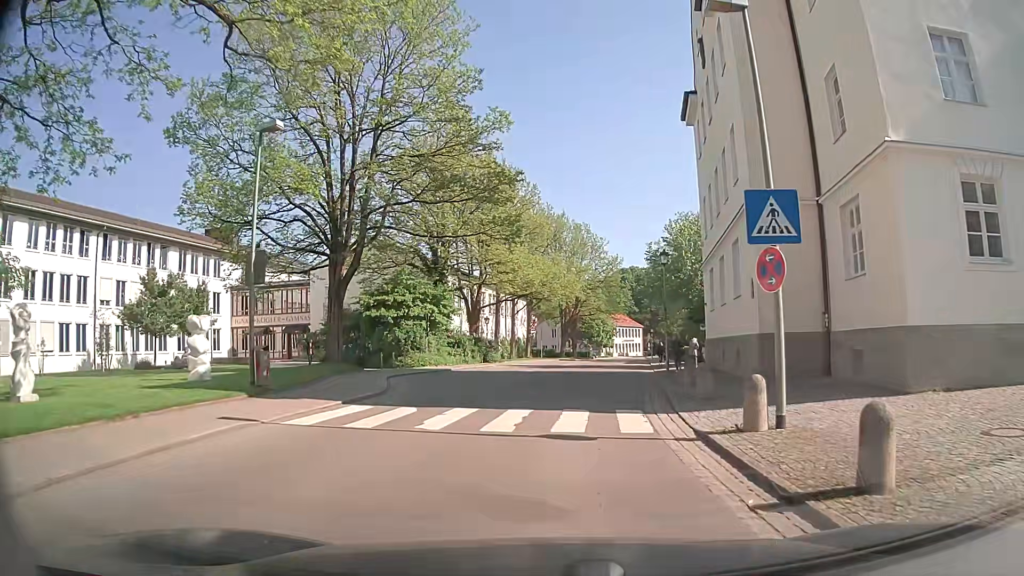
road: residential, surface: asphalt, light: Day
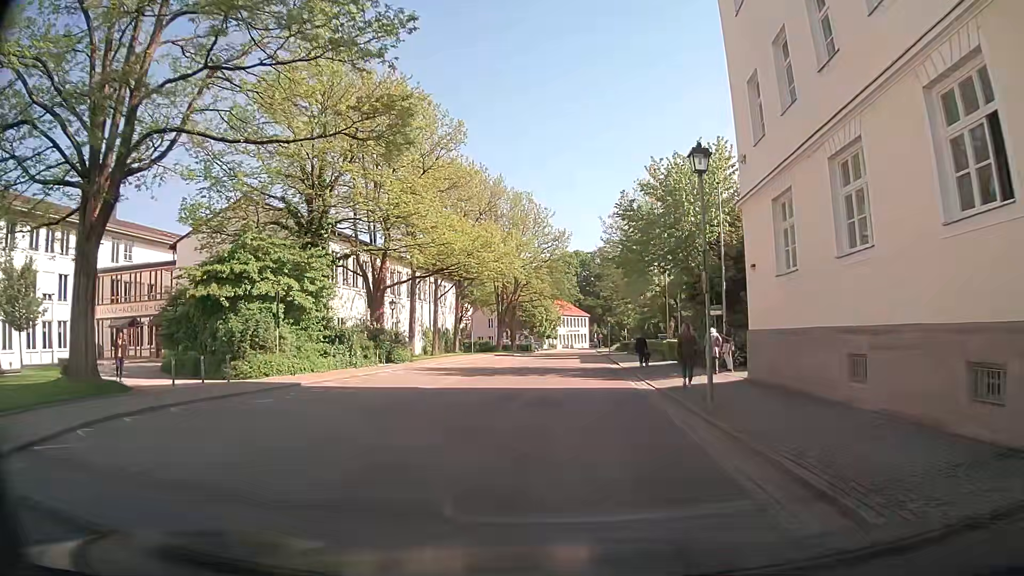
(+0.7, +15.1) m; +5°
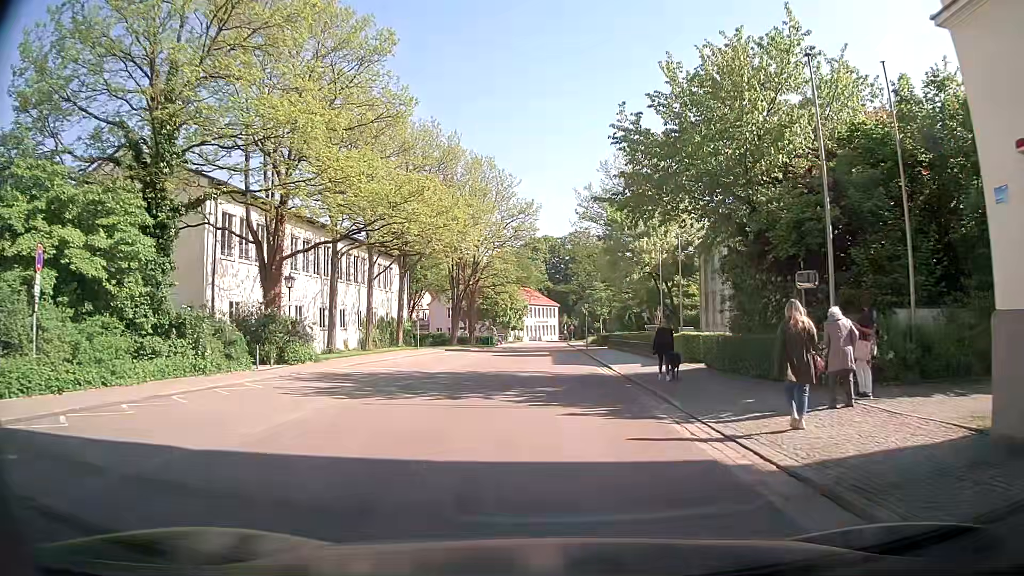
(+0.3, +12.1) m; +5°
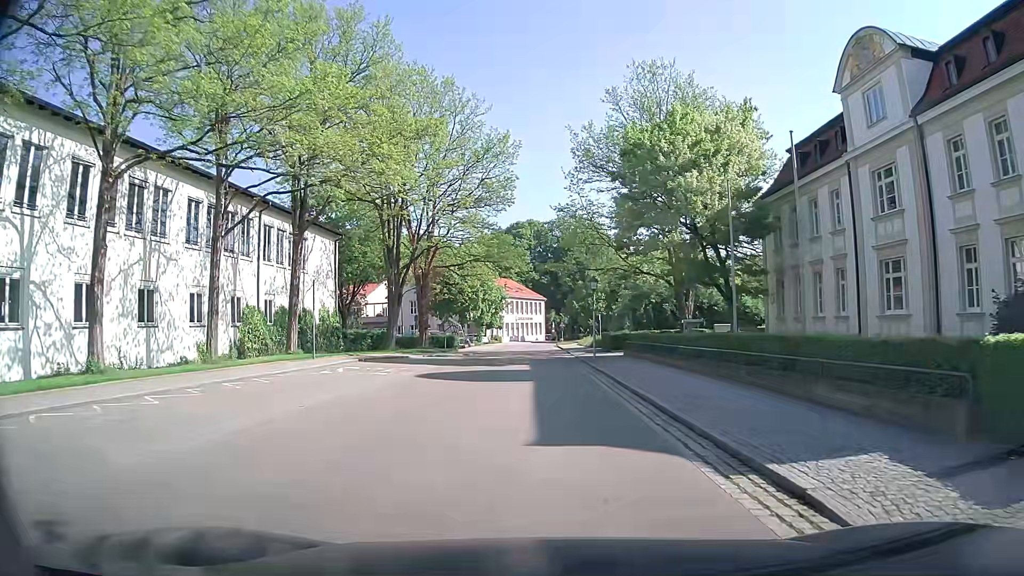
(-0.3, +21.2) m; -1°
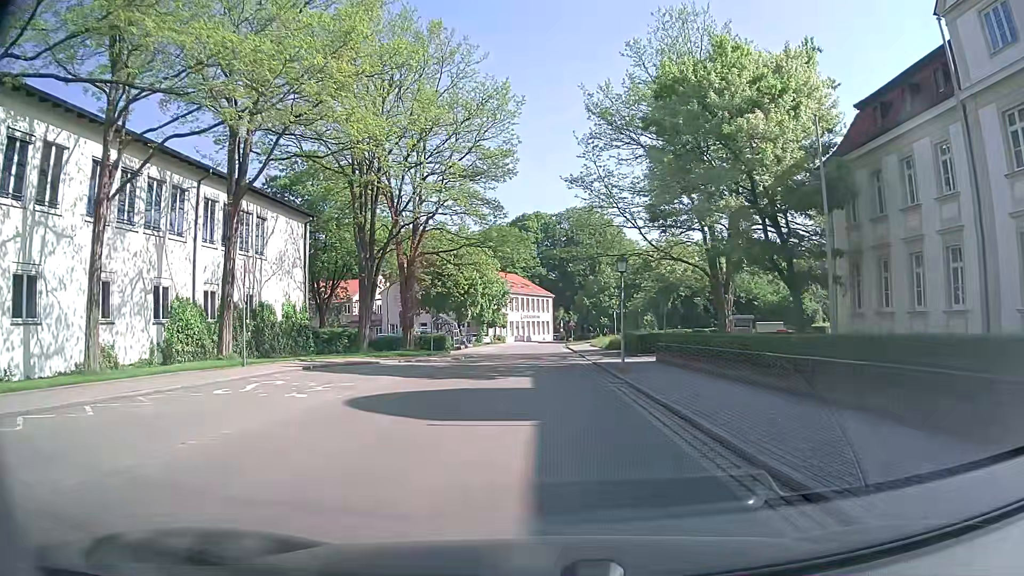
(0.0, +8.5) m; 0°
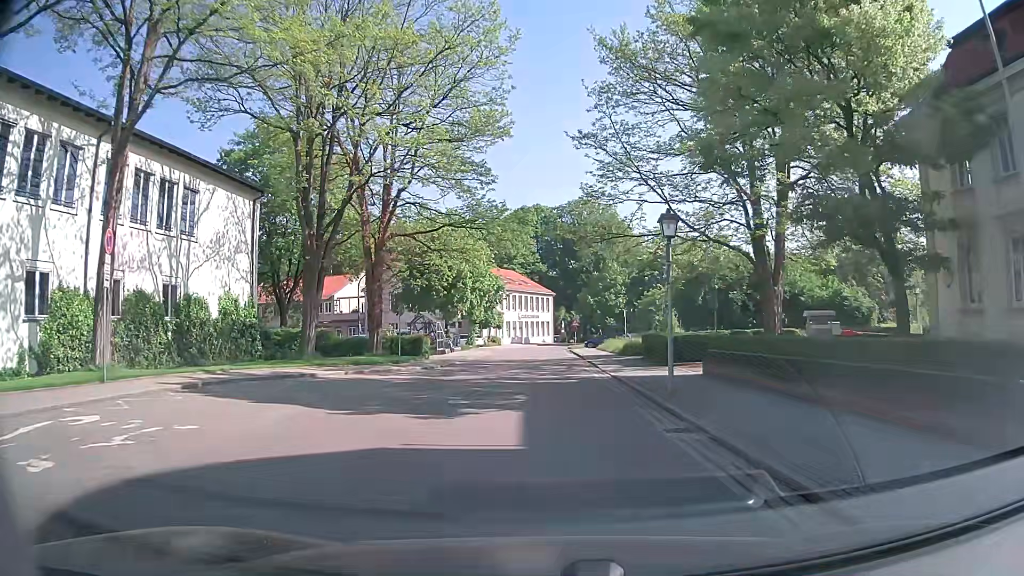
(0.0, +8.5) m; 0°
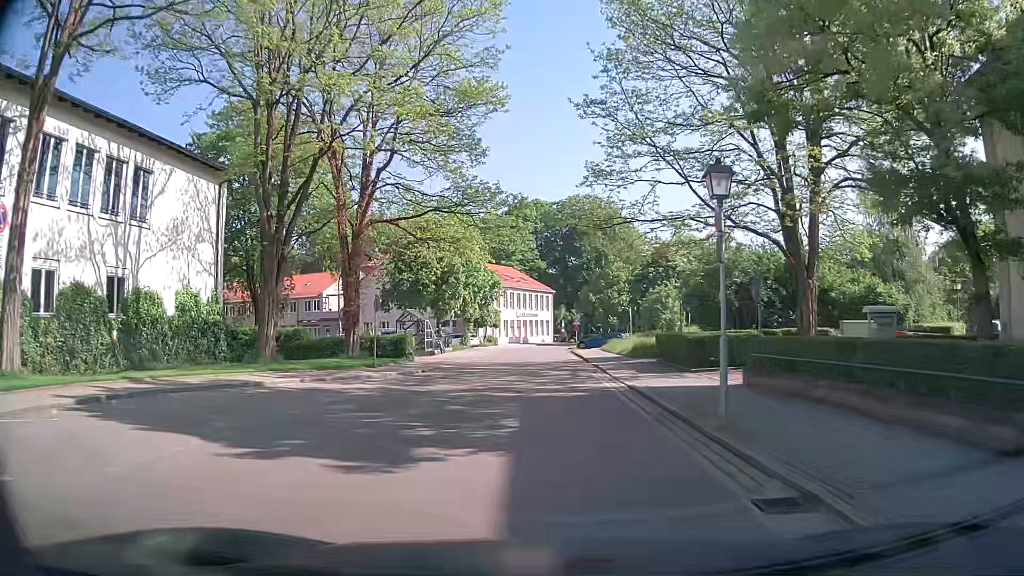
(0.0, +4.2) m; 0°
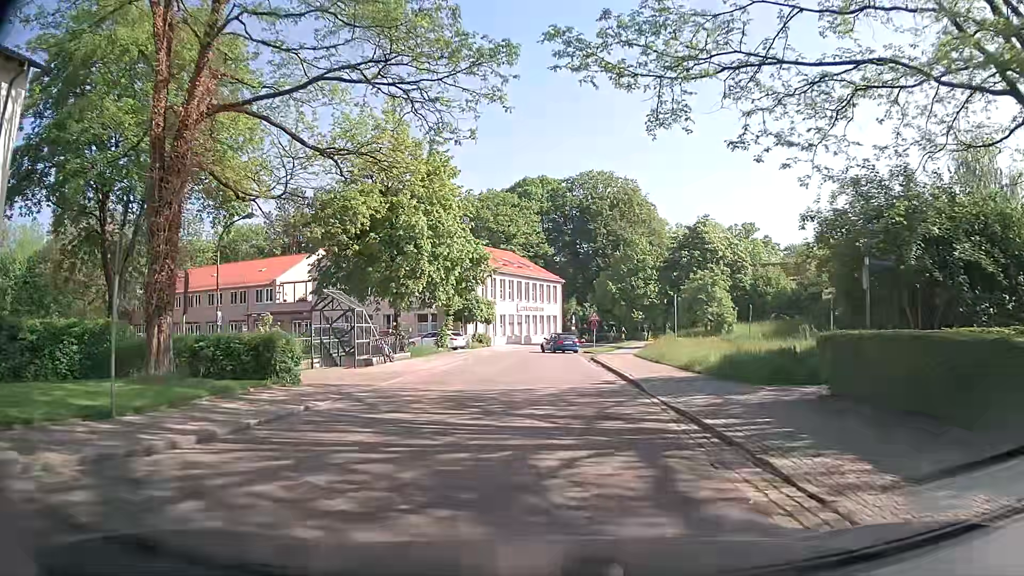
(0.0, +16.6) m; -1°
